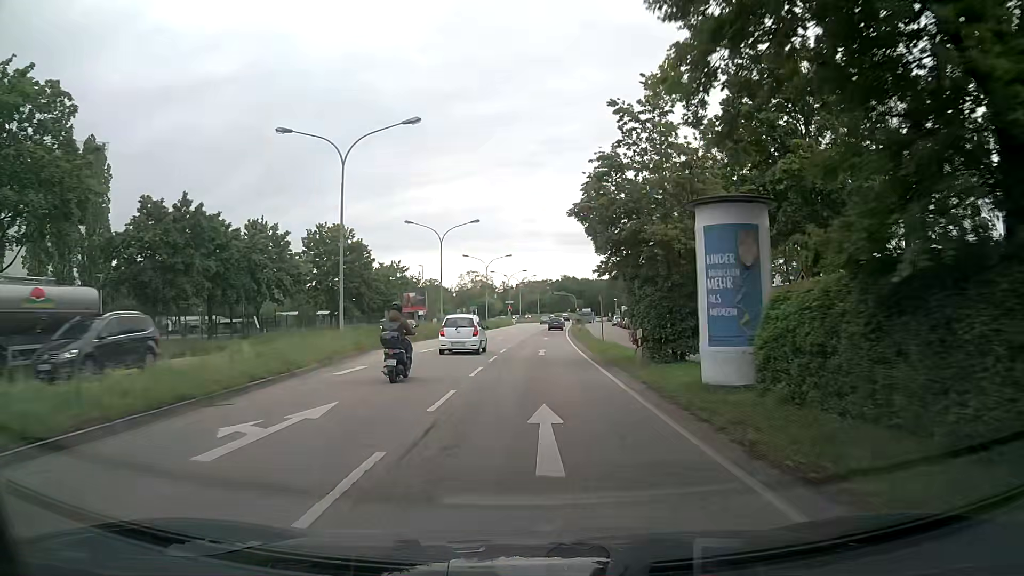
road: primary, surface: asphalt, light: Day
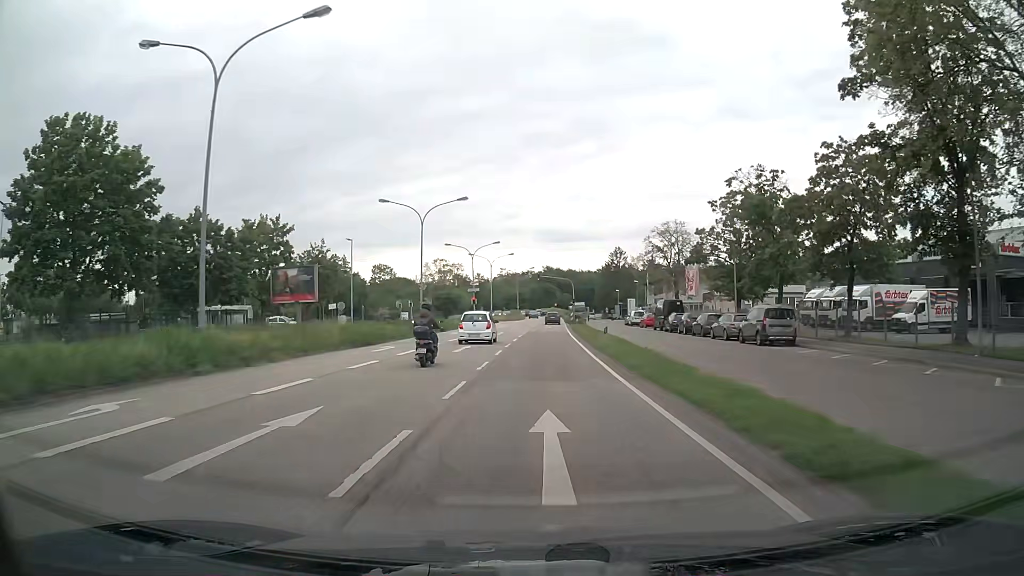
(+0.6, +41.0) m; +2°
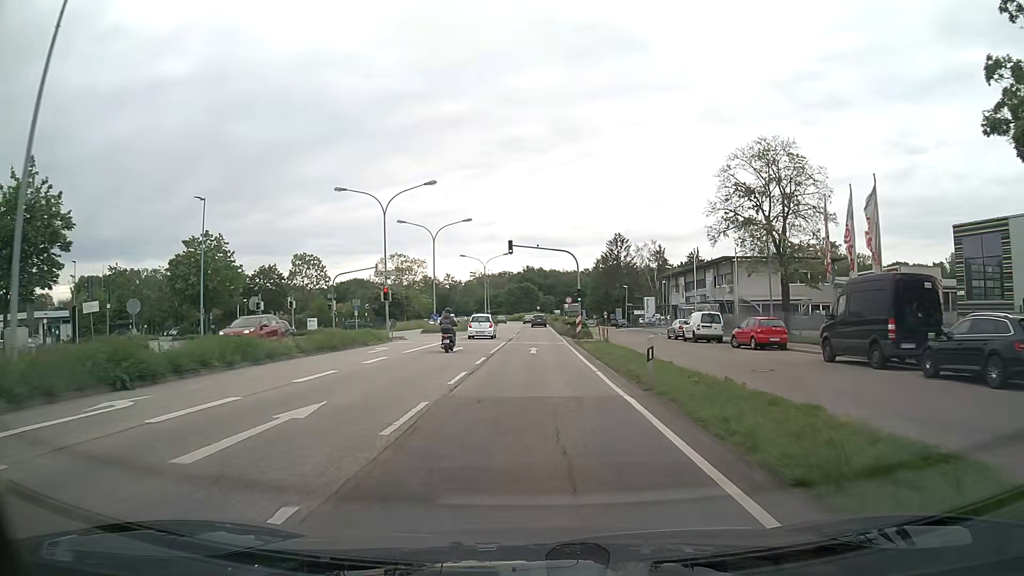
(+0.5, +39.2) m; +1°
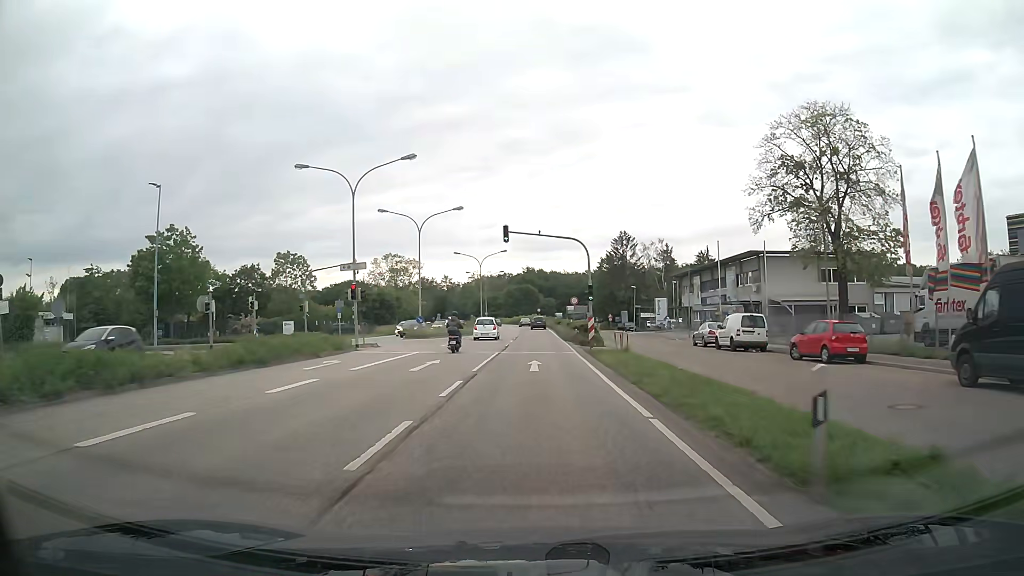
(0.0, +7.7) m; 0°
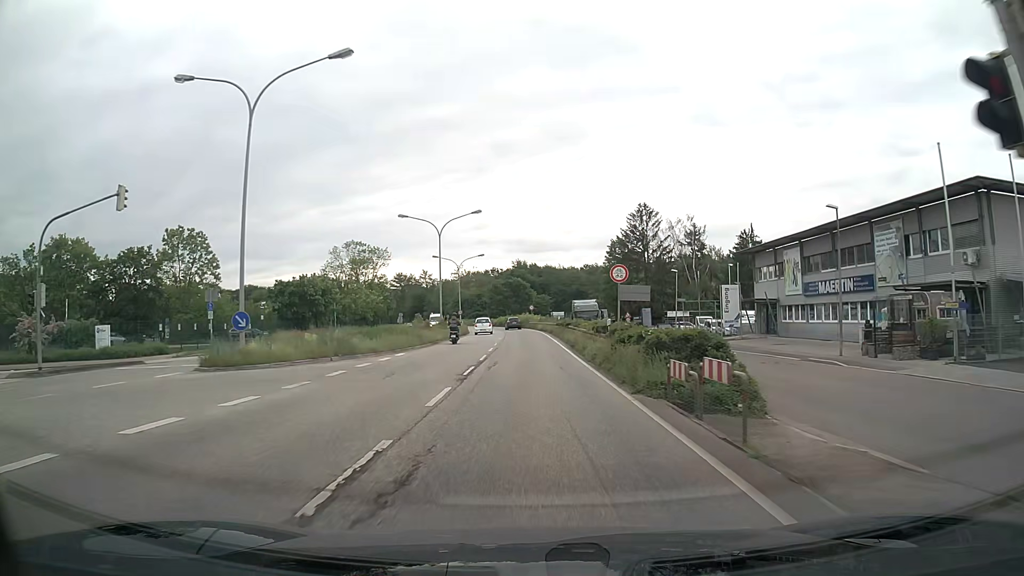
(+0.2, +31.1) m; +1°
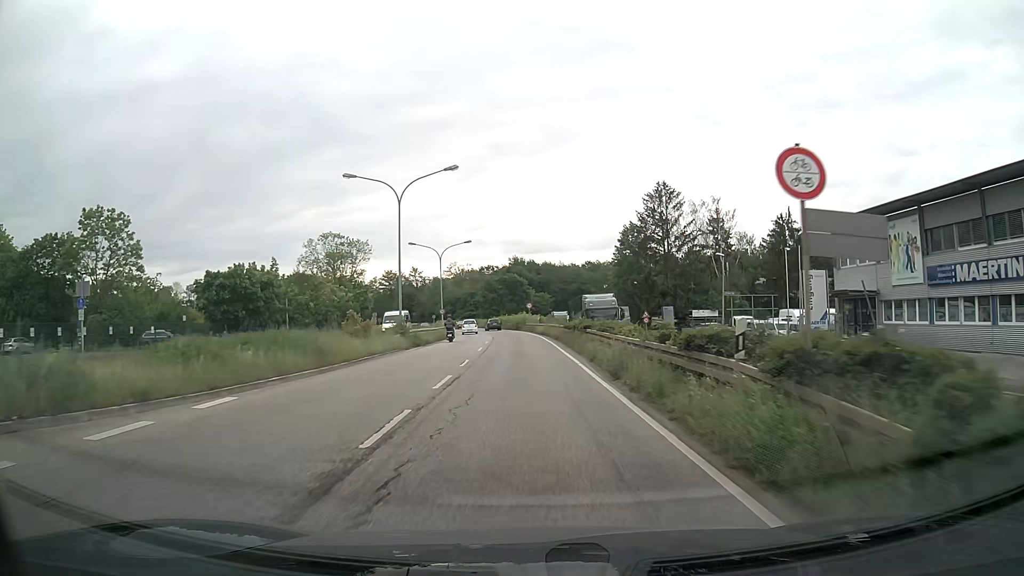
(0.0, +15.7) m; 0°
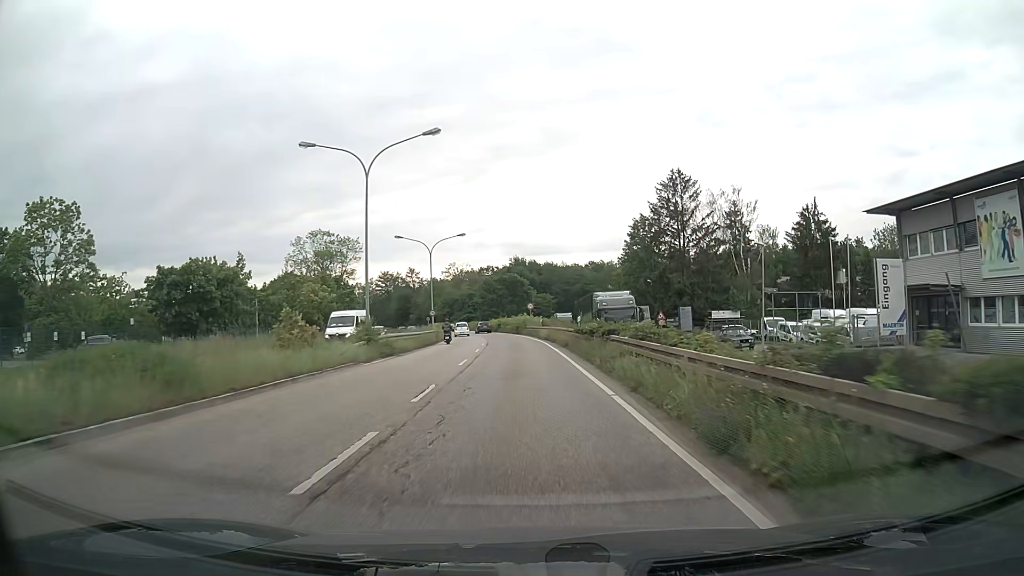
(0.0, +7.9) m; 0°
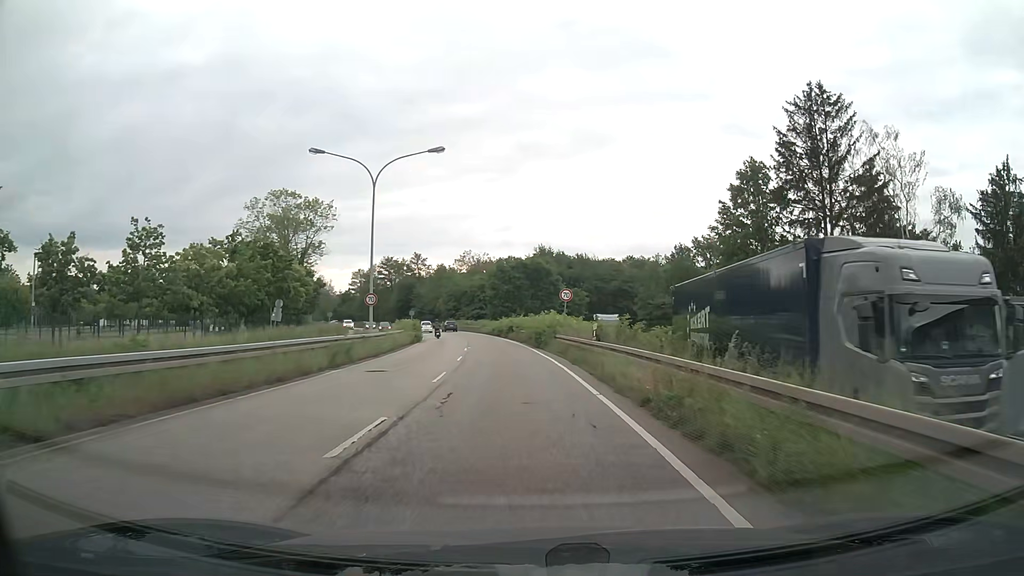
(-0.4, +31.7) m; -2°
(0, +10) (0, +20) (-1, +30) (-2, +40) (-3, +50) (-4, +60) (-5, +70) (-7, +80) (-9, +89) (-12, +99) m
